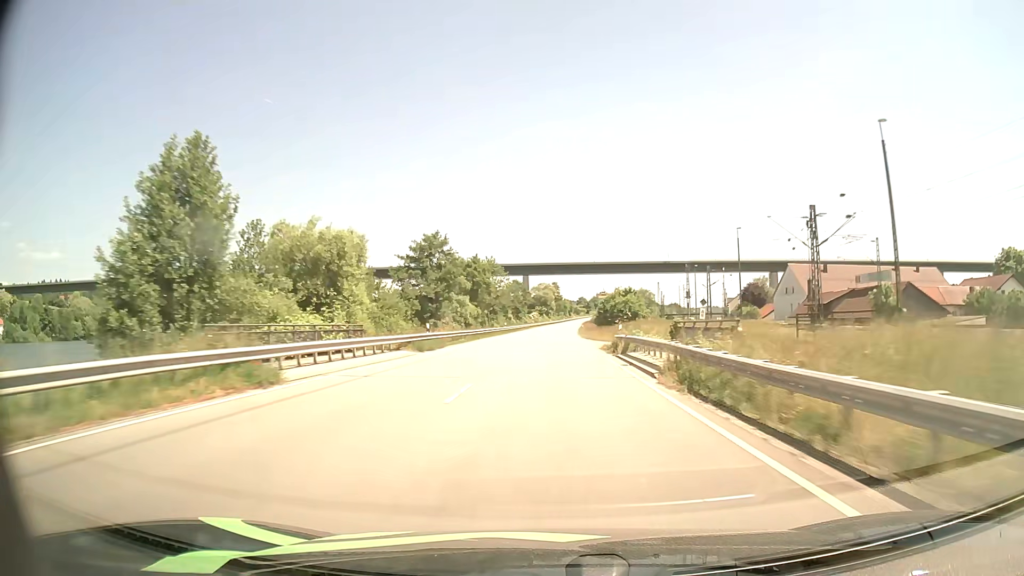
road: primary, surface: asphalt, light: Day
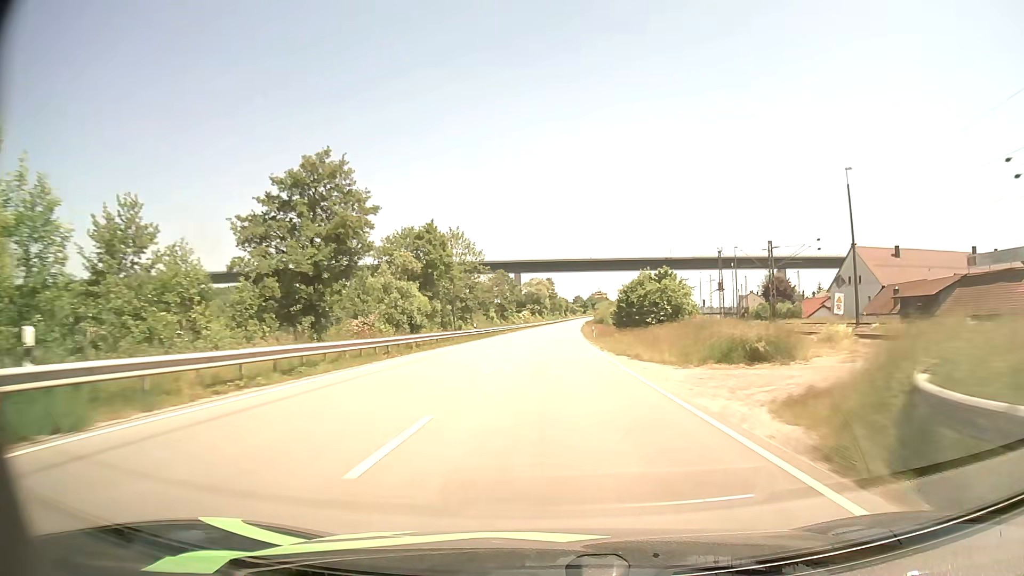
(+0.2, +29.7) m; +1°
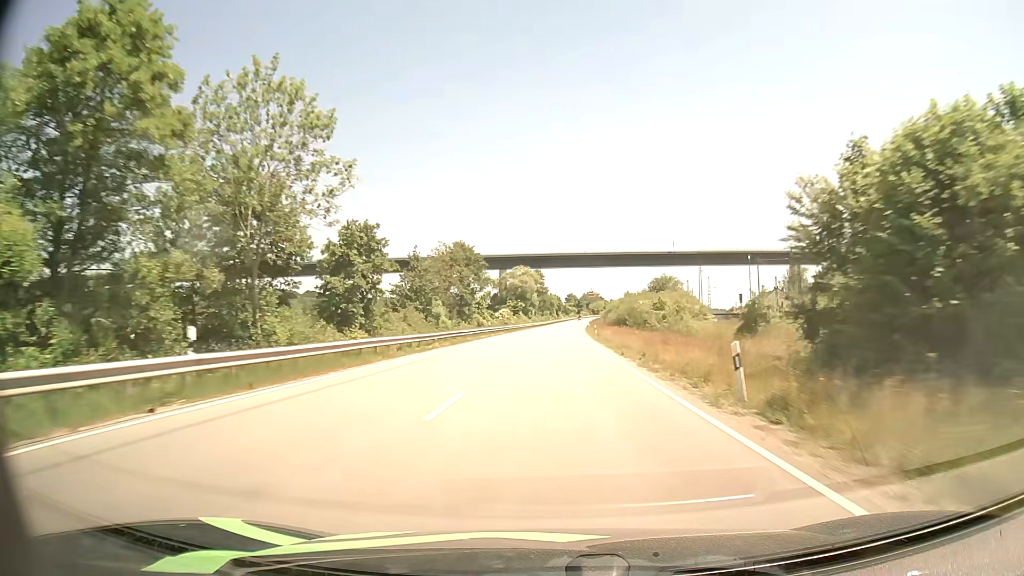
(+0.3, +44.7) m; +1°
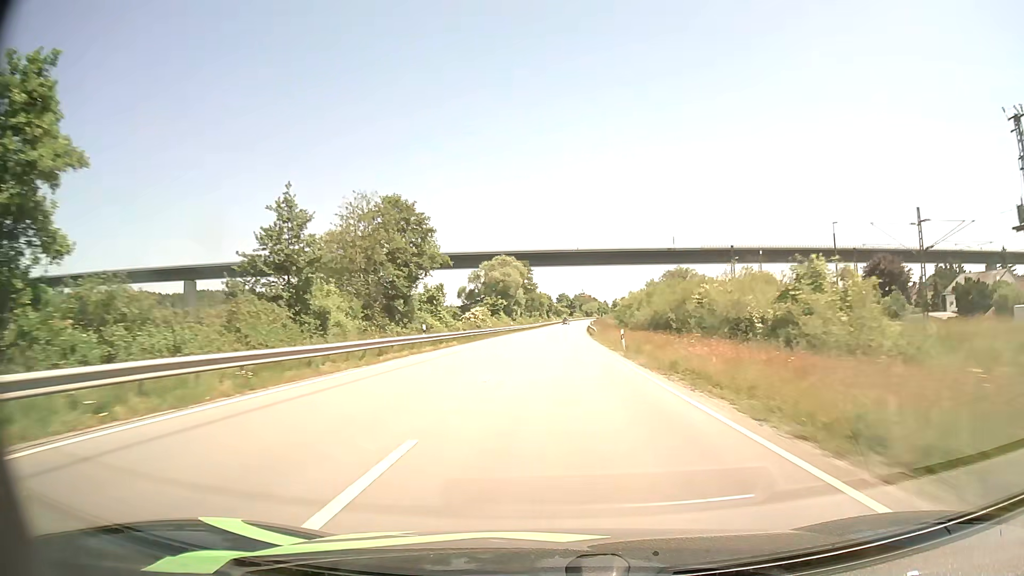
(+0.1, +29.7) m; +1°
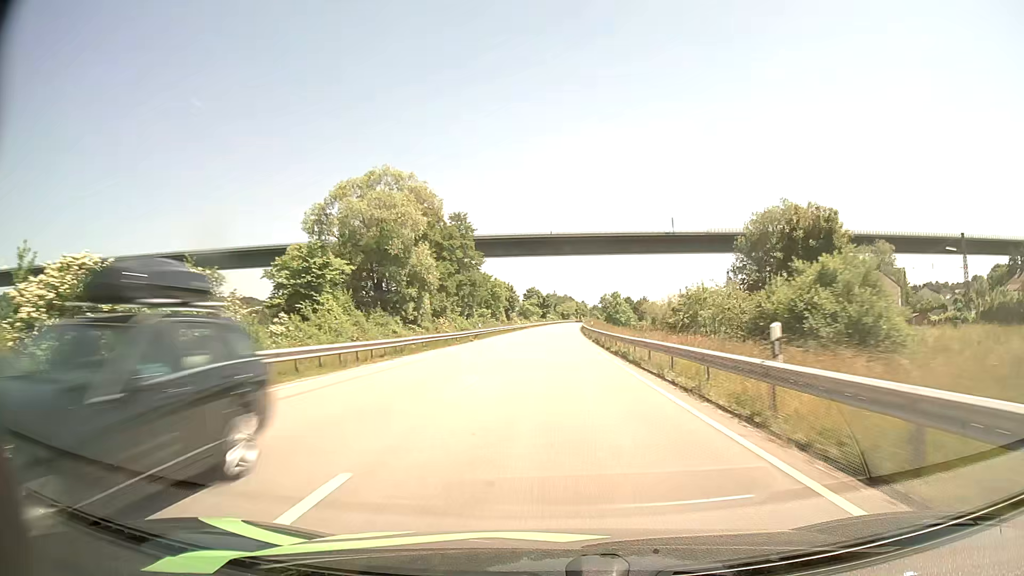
(+1.7, +73.9) m; +3°
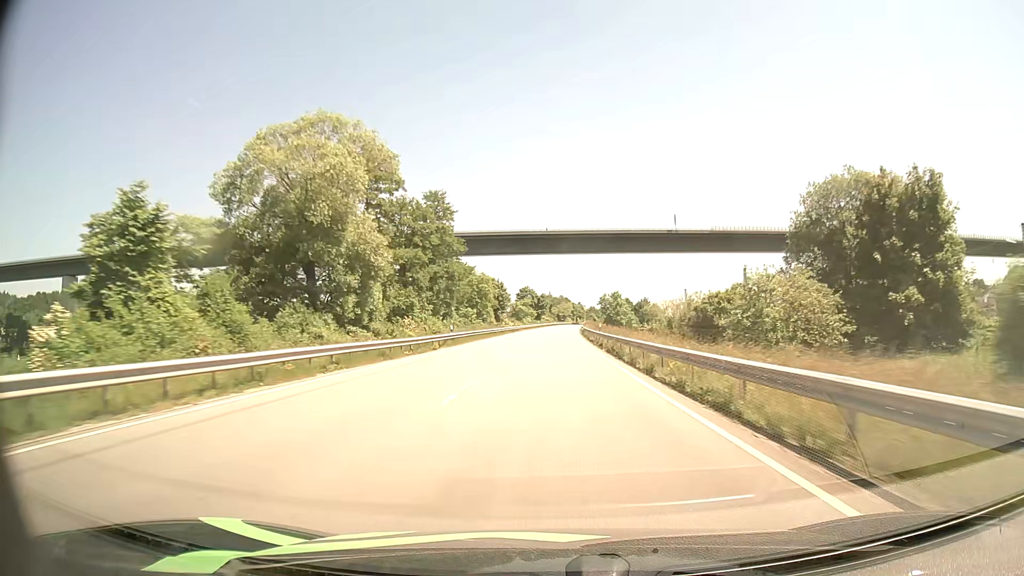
(0.0, +14.8) m; 0°
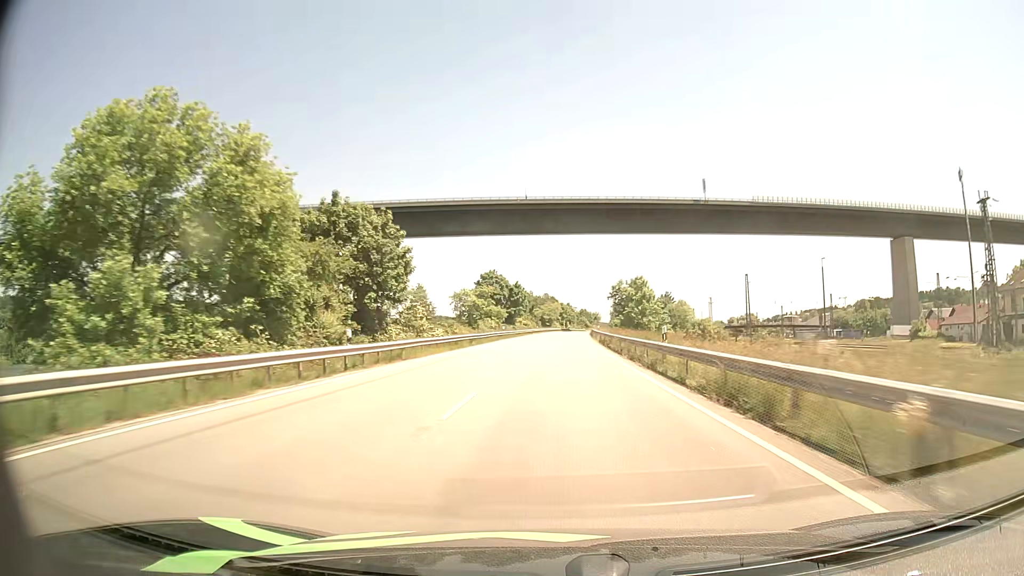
(+0.9, +73.9) m; +1°
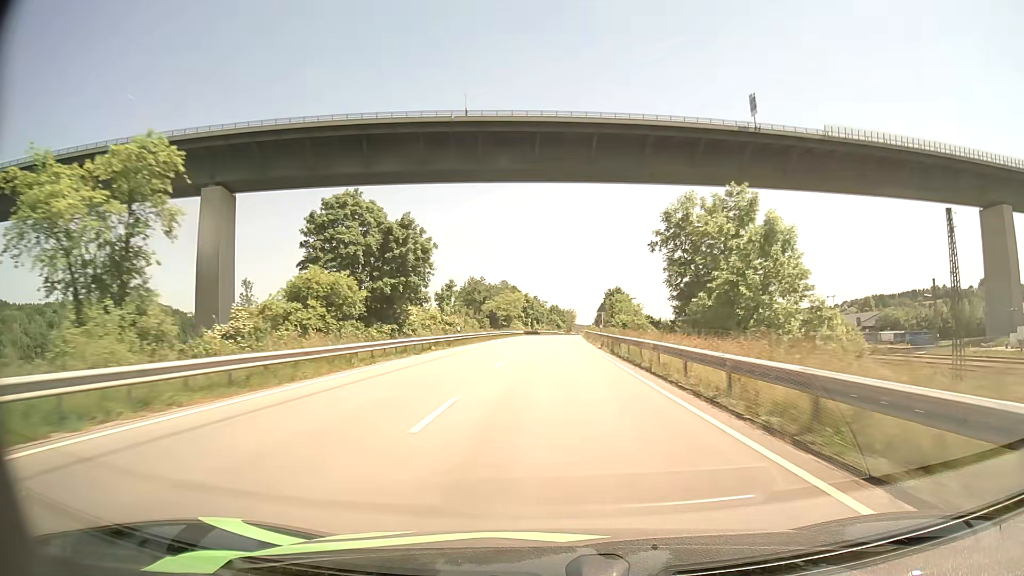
(+2.0, +73.5) m; +3°
(0, +10) (0, +20) (0, +30) (0, +40) (0, +50) (+1, +60) (+1, +70) (+1, +80) (+2, +90) (+2, +100) m
